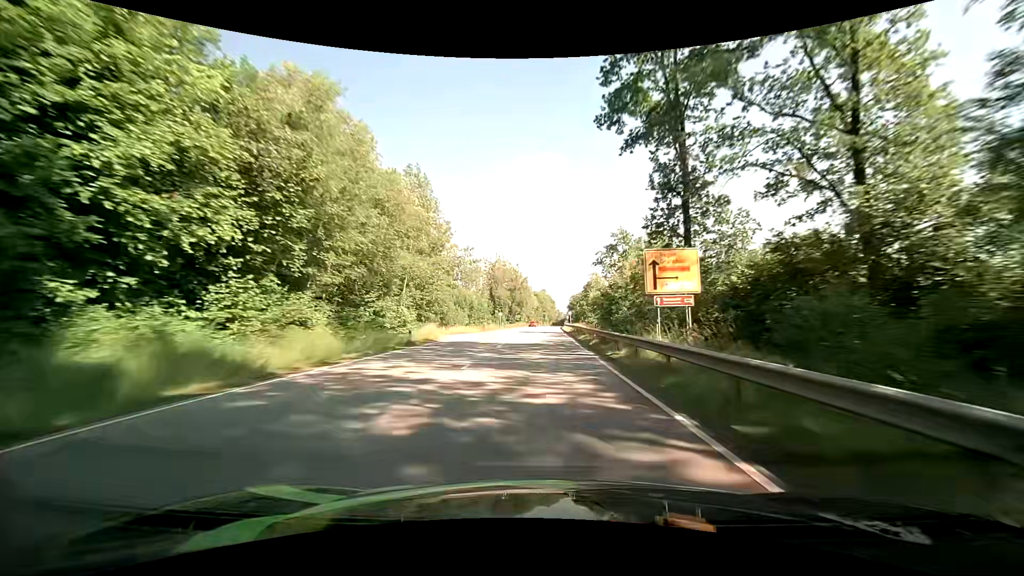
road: primary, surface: asphalt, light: Day
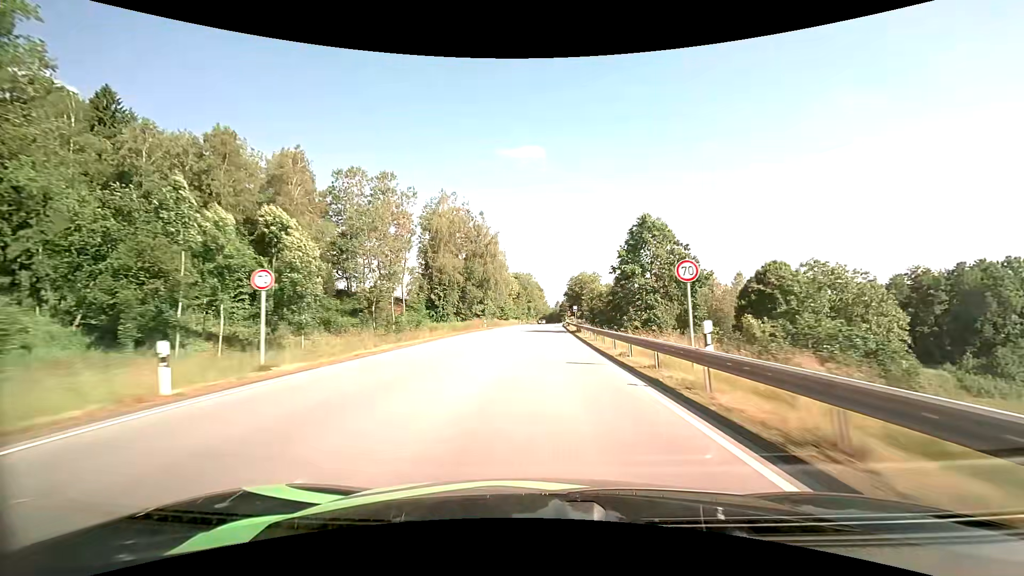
(+0.7, +70.7) m; +1°
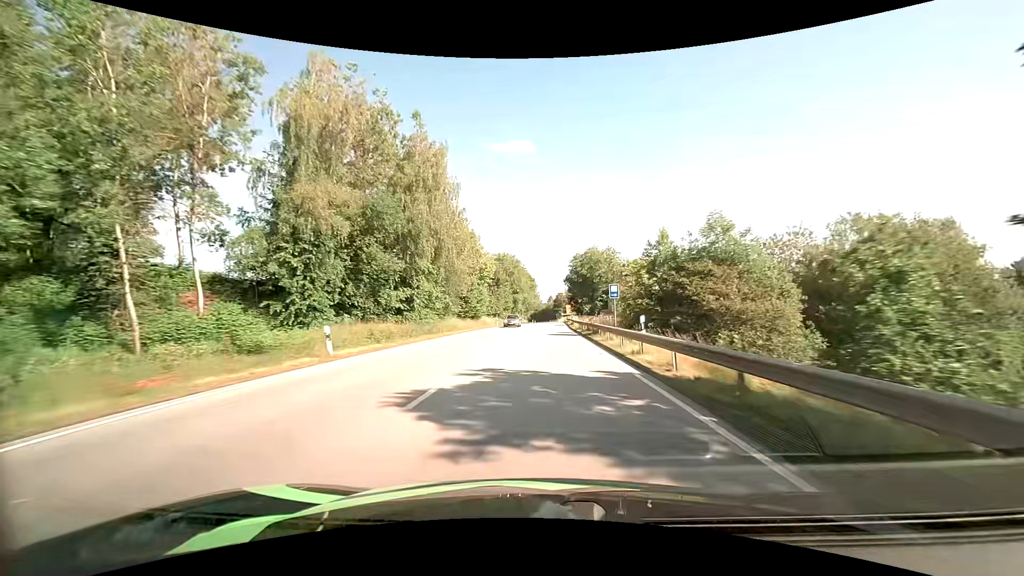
(+0.5, +41.2) m; +1°
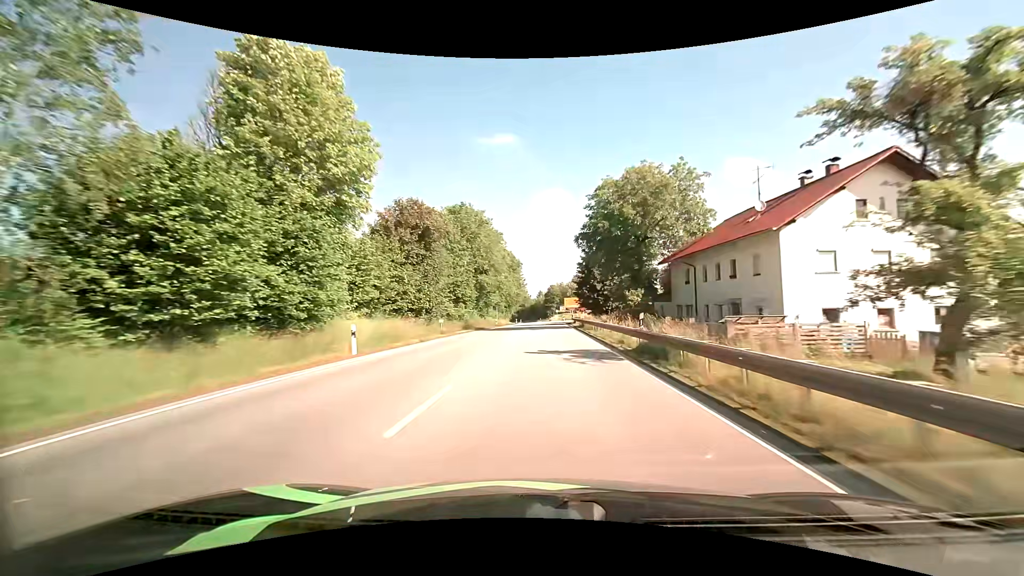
(+0.6, +49.0) m; +1°
